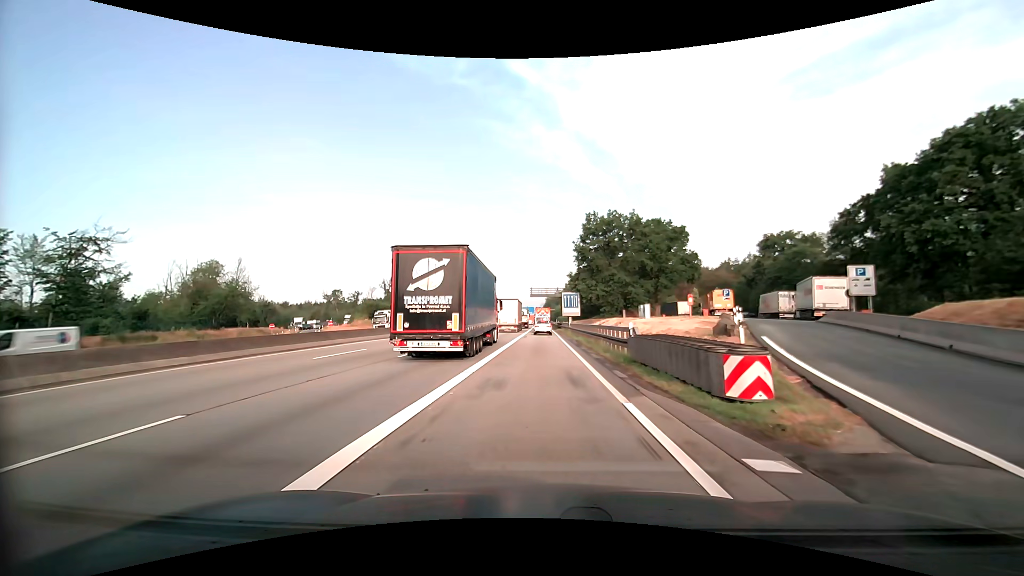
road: motorway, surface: asphalt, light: Day
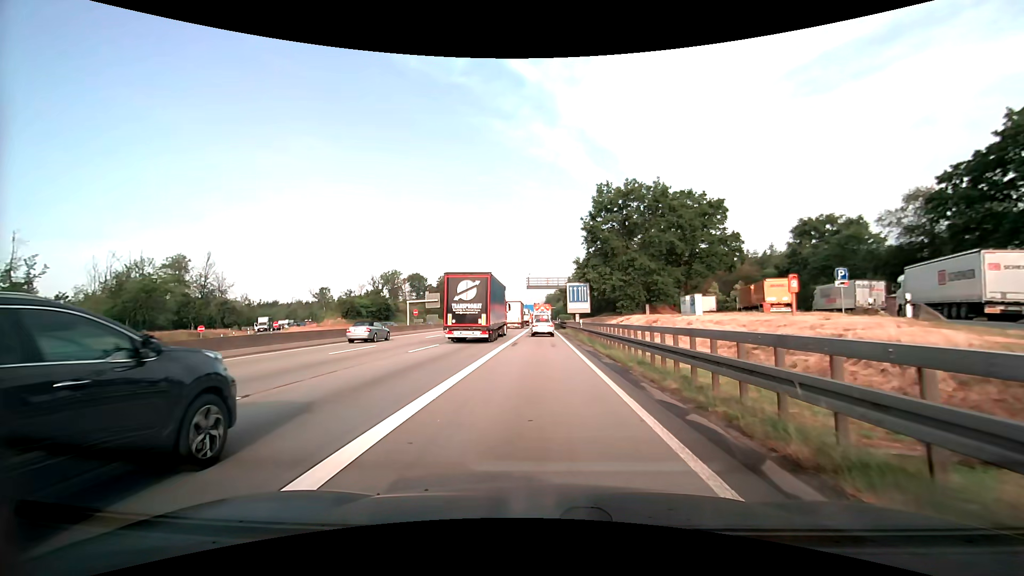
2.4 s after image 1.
(0.0, +16.4) m; 0°
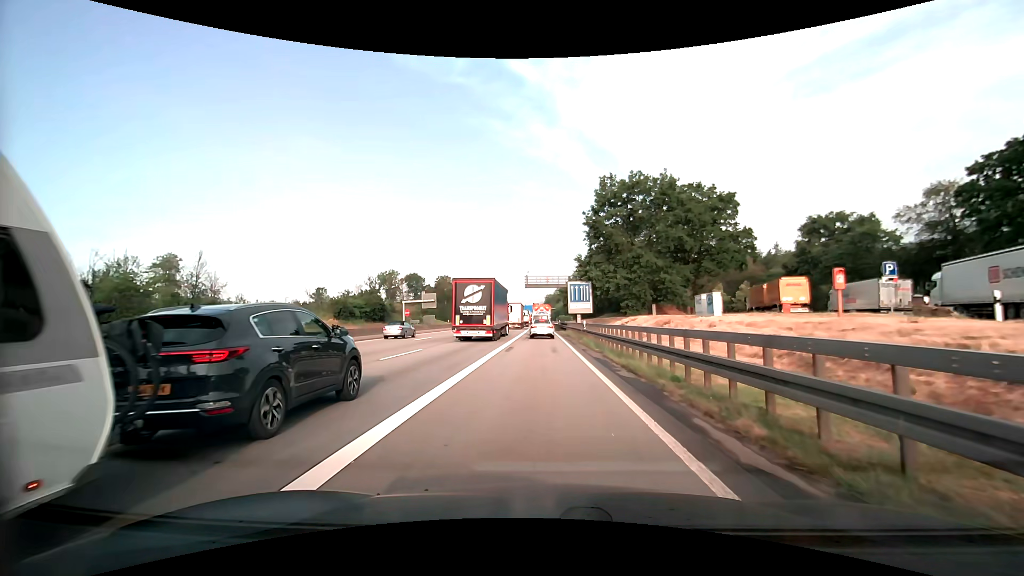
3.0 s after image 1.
(0.0, +3.7) m; 0°
(0, +10) (0, +20) (0, +30) (0, +40) (0, +50) (0, +60) (0, +70) (0, +80) (0, +90) (0, +100) m
